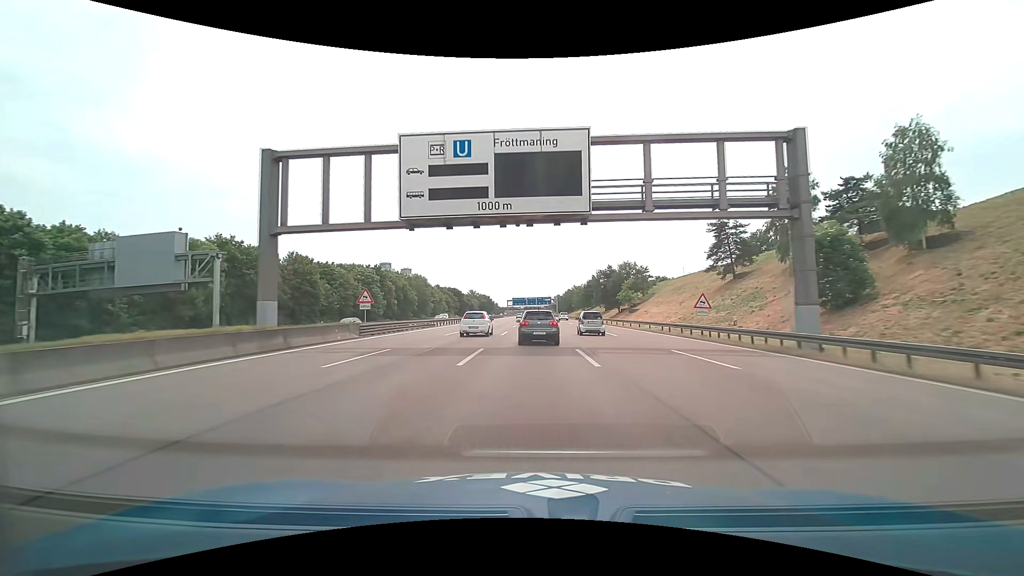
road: motorway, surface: asphalt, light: Day
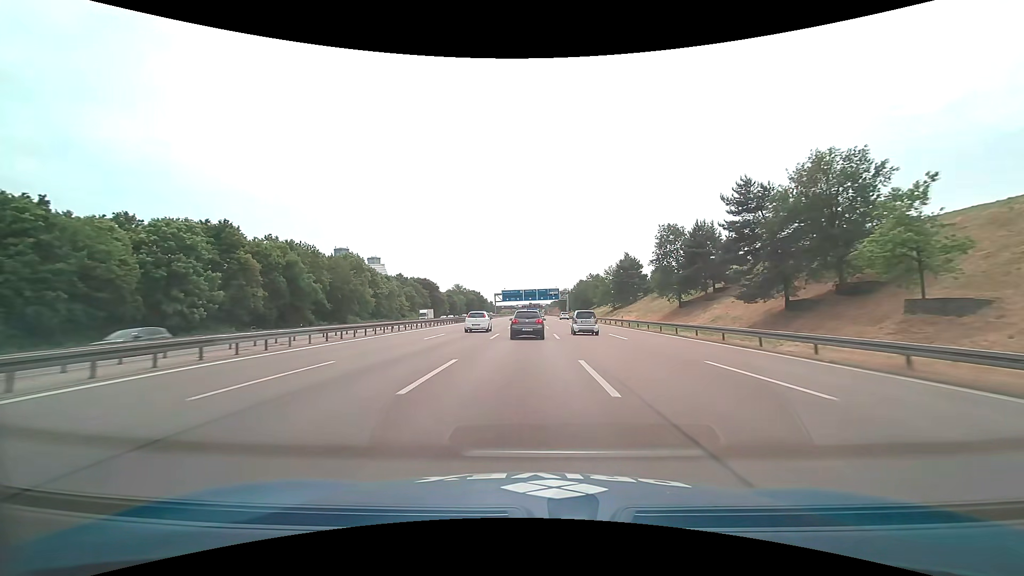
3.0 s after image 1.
(+0.5, +77.1) m; 0°
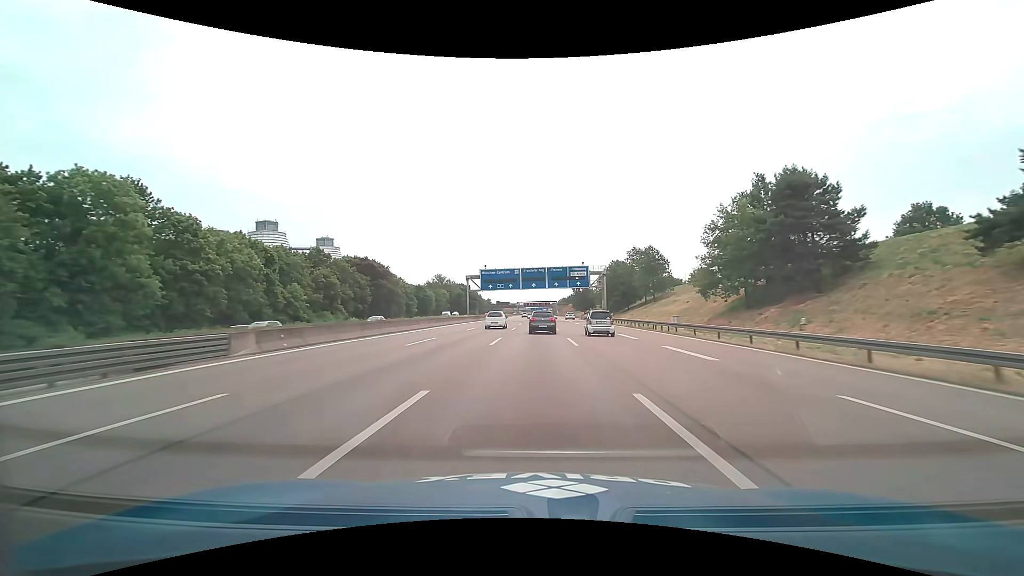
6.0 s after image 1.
(-0.3, +78.2) m; -1°
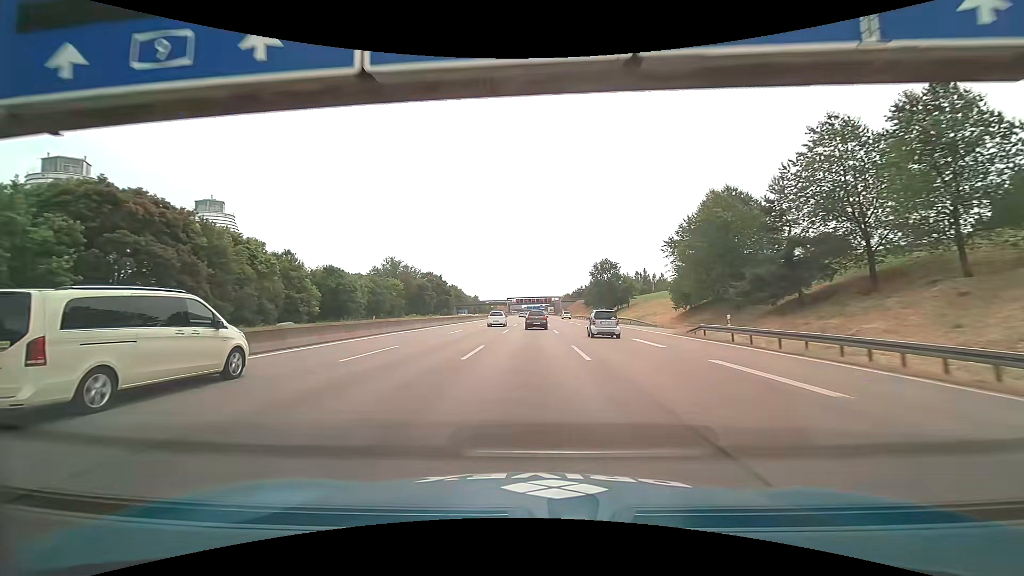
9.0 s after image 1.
(+0.8, +78.8) m; 0°
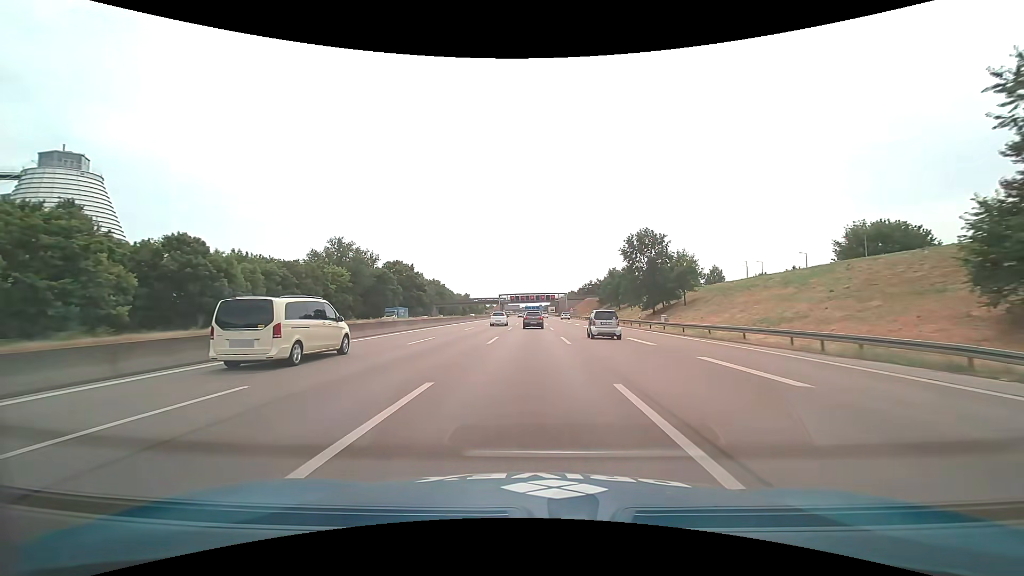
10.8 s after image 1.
(0.0, +46.9) m; 0°
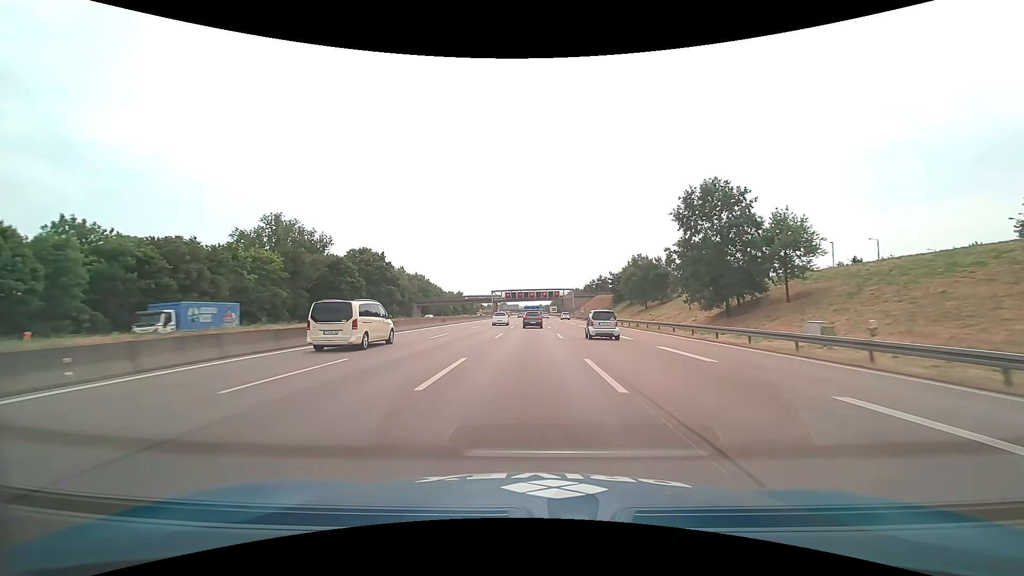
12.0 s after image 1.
(0.0, +31.1) m; 0°
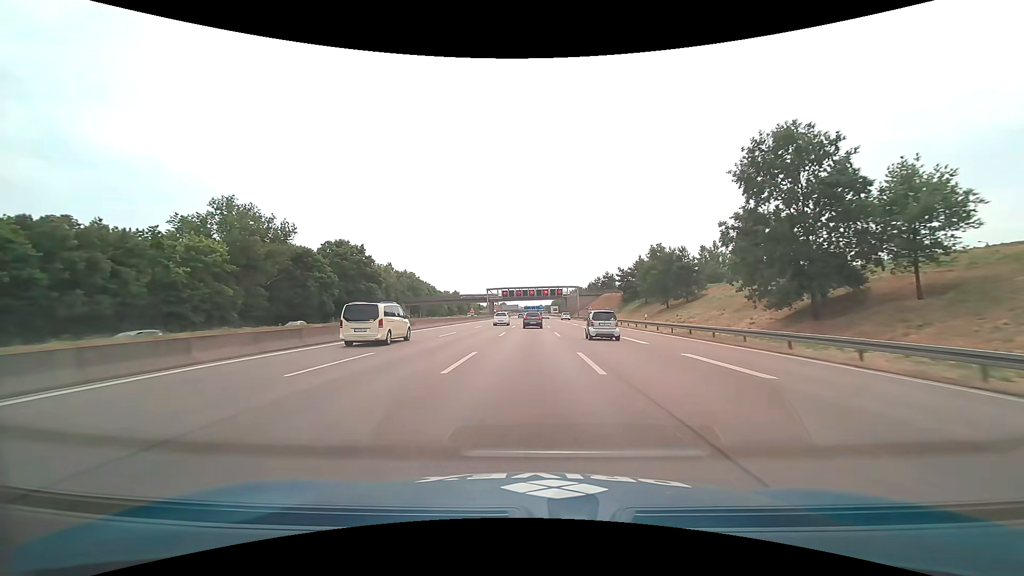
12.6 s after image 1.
(0.0, +15.5) m; 0°
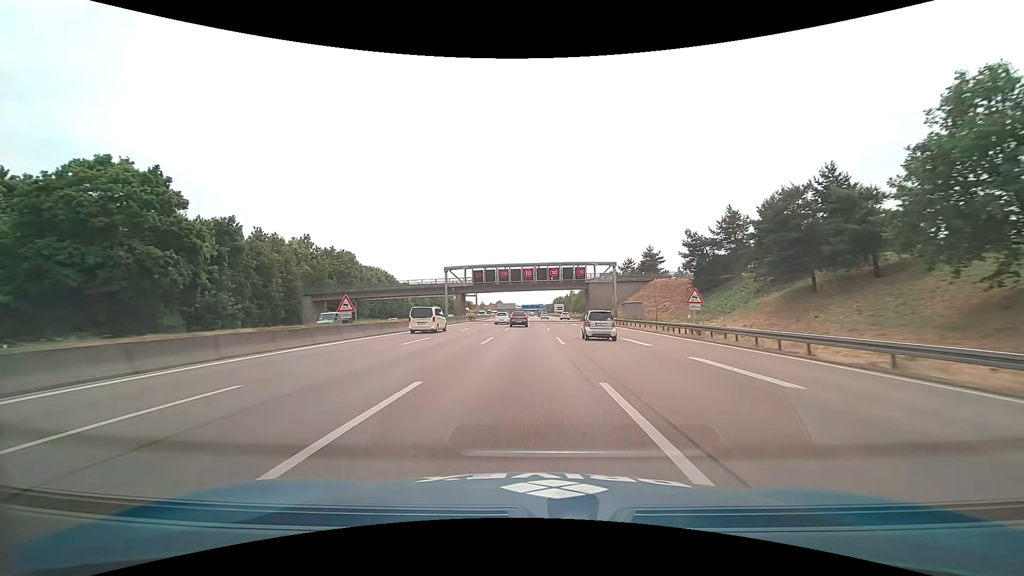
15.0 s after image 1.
(+0.2, +61.8) m; 0°
(0, +10) (0, +20) (0, +30) (0, +40) (0, +50) (0, +60) (0, +70) (0, +80) (0, +90) (0, +100) m
